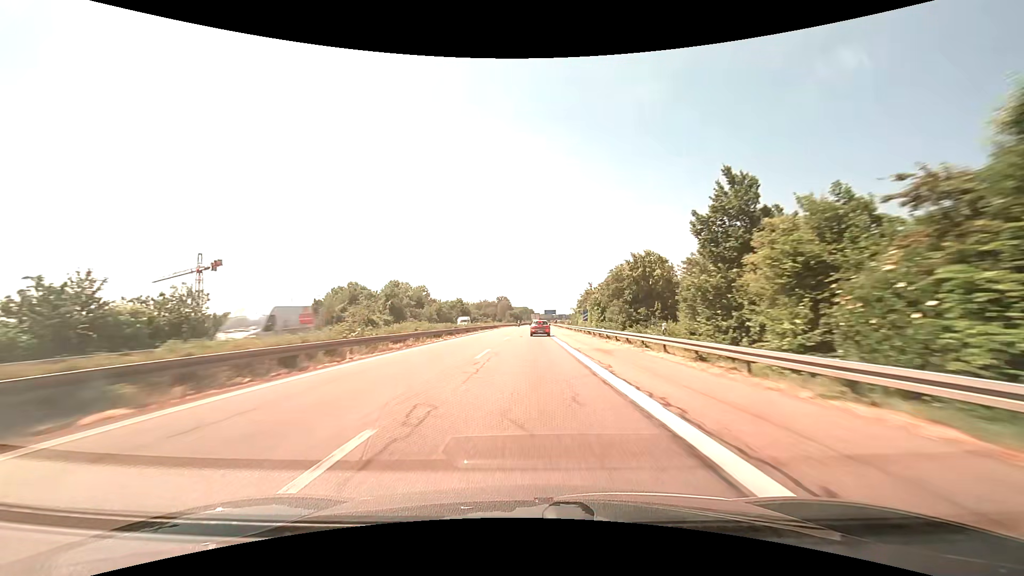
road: motorway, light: Day
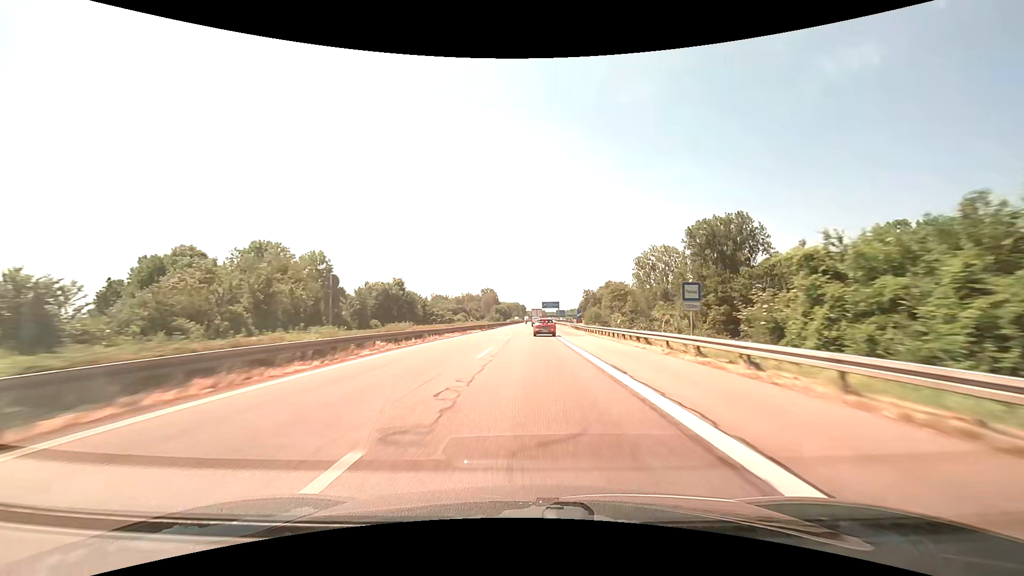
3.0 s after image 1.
(+0.7, +91.7) m; +1°
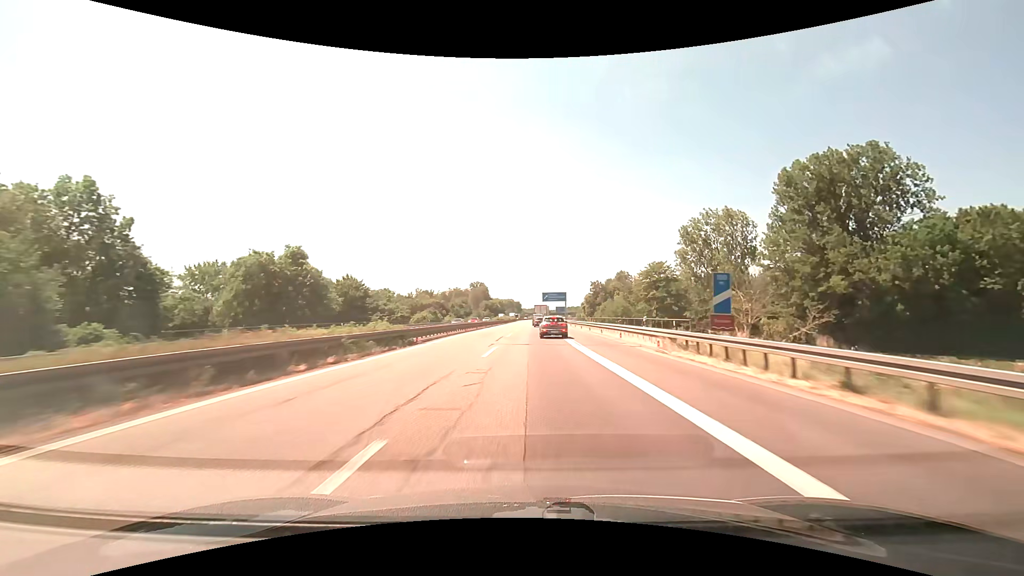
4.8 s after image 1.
(+0.3, +53.4) m; 0°
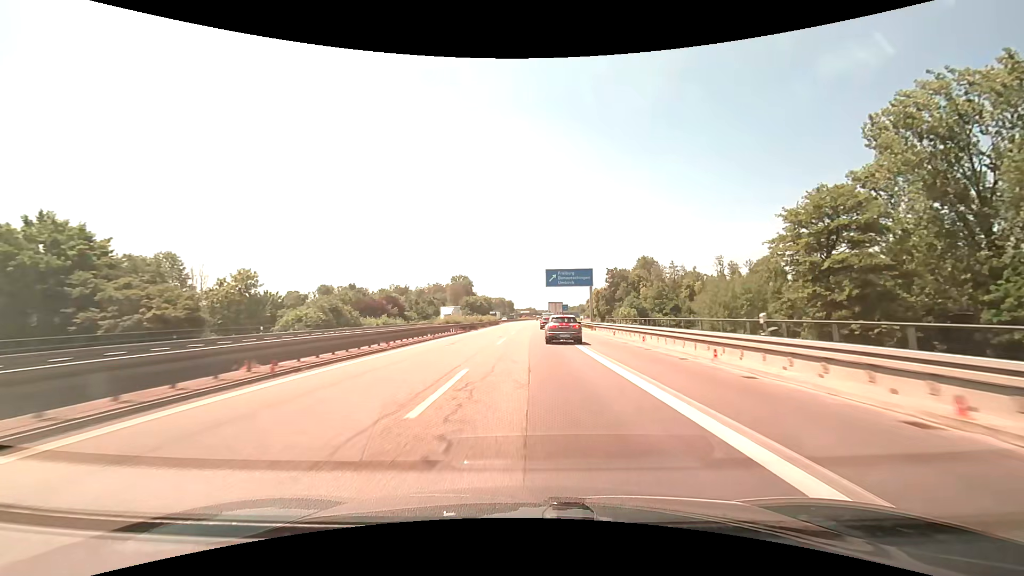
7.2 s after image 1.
(+0.5, +64.8) m; +1°
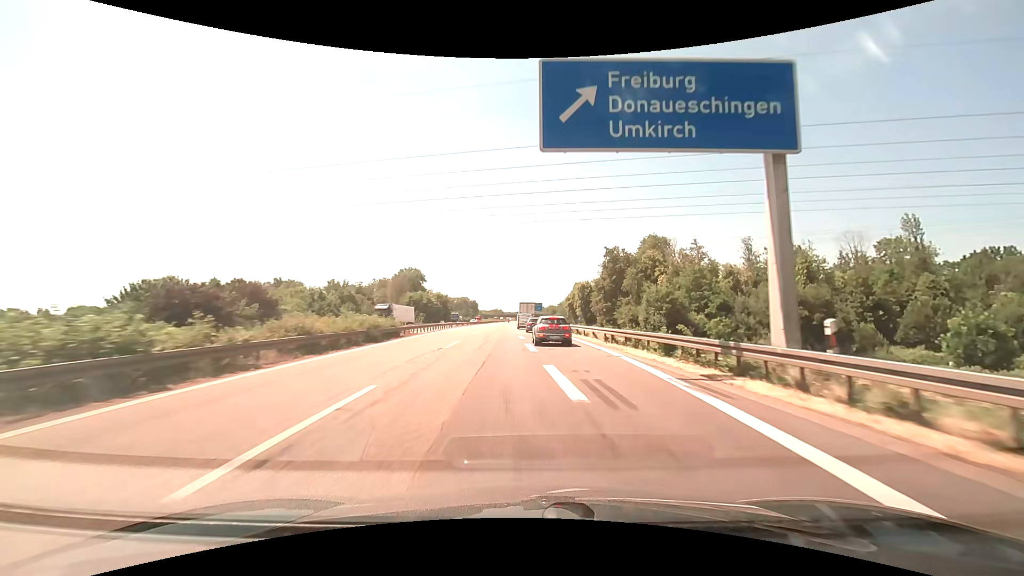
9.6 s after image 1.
(+1.2, +56.7) m; +4°
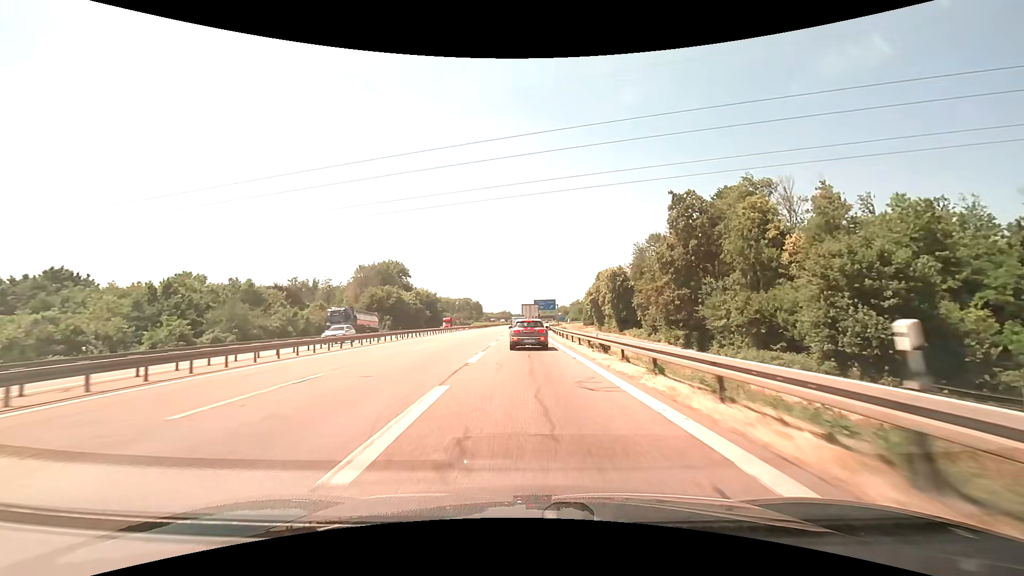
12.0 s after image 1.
(+0.4, +52.0) m; -1°
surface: asphalt
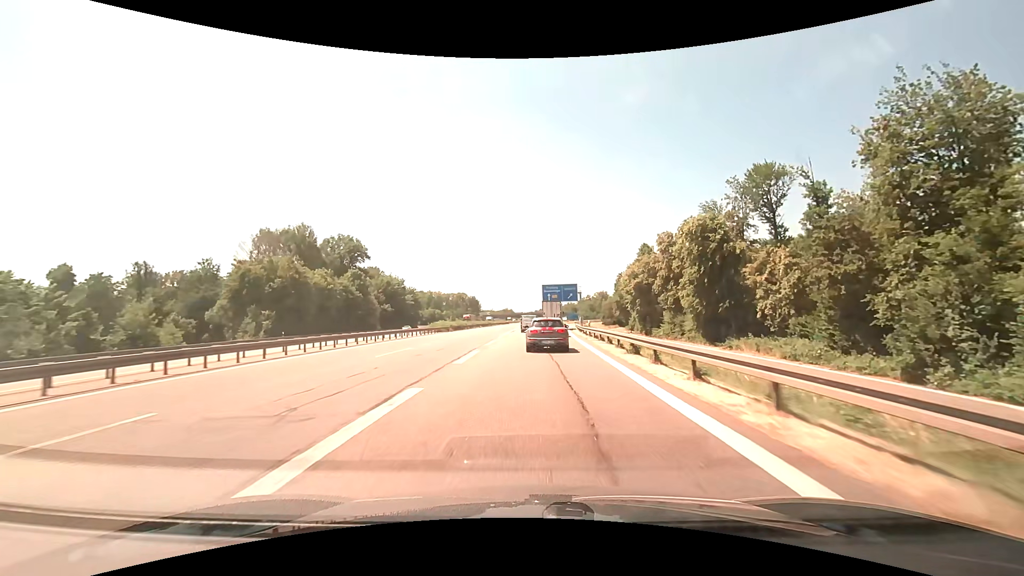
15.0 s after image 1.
(-0.6, +60.7) m; -1°
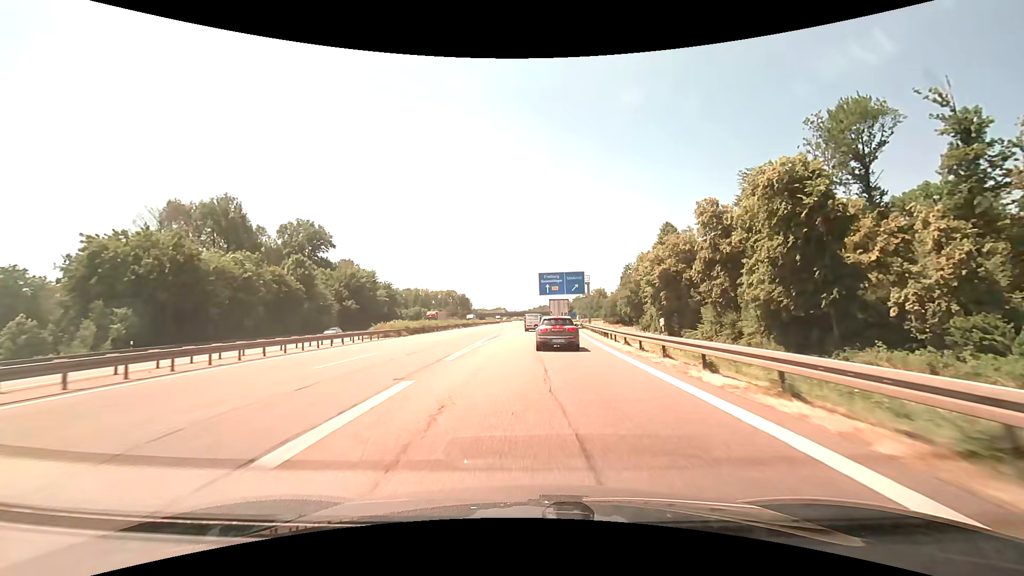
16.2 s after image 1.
(+0.2, +22.9) m; +1°
(0, +10) (0, +20) (0, +30) (+1, +40) (+1, +50) (+2, +60) (+2, +70) (+3, +80) (+4, +90) (+4, +100) m
